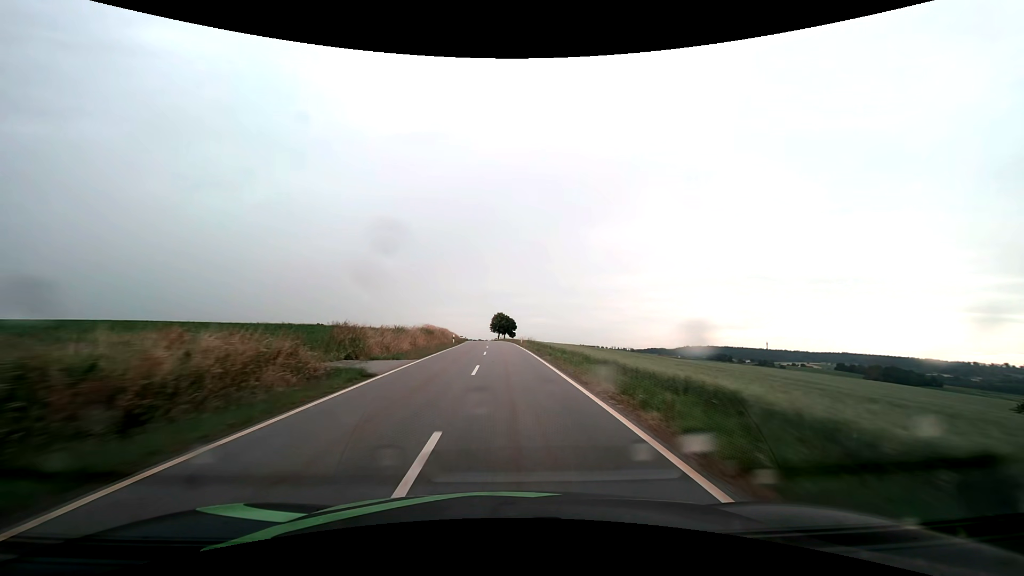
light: Day
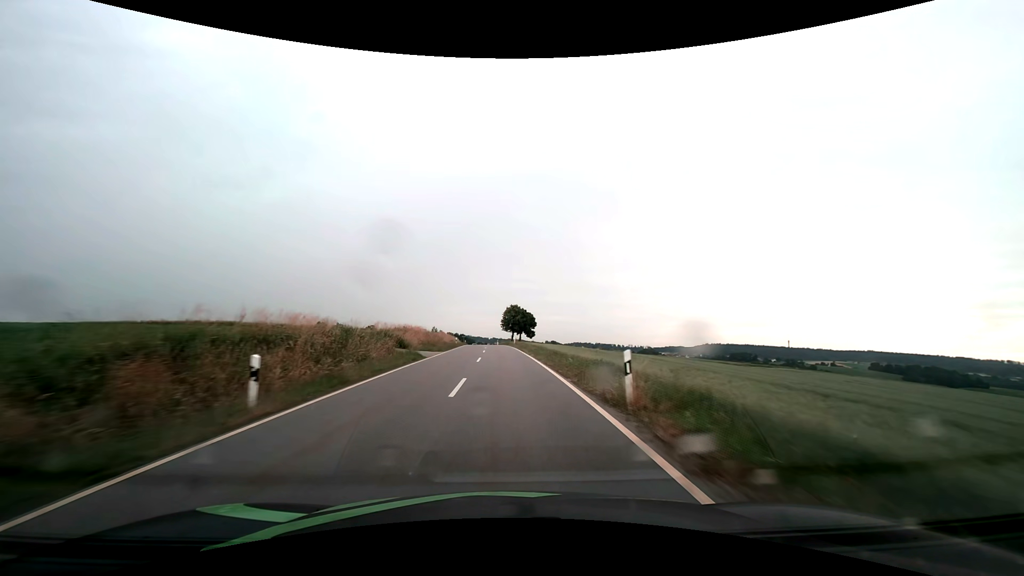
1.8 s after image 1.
(-0.5, +41.3) m; -2°
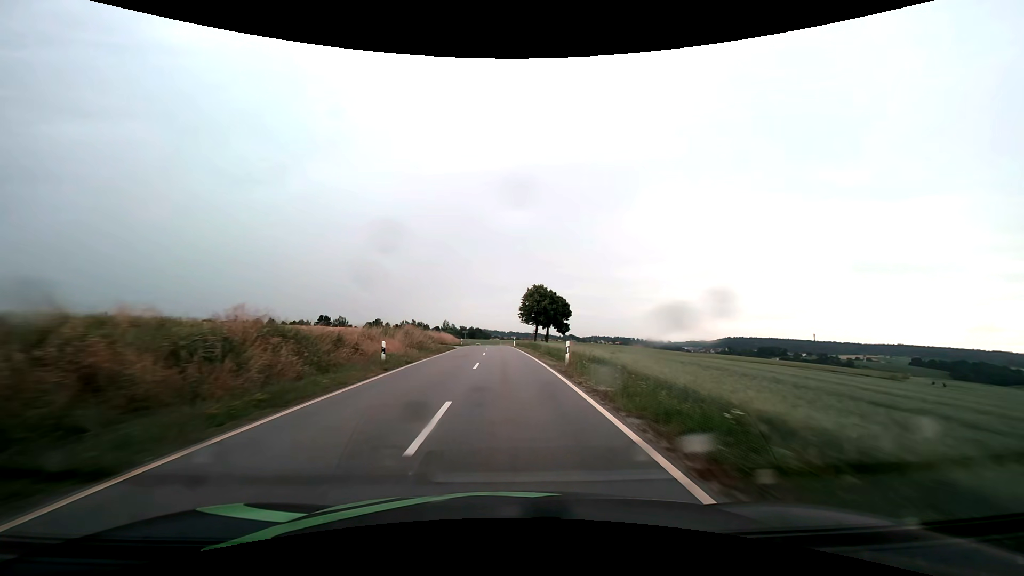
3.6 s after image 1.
(-0.6, +41.2) m; -2°
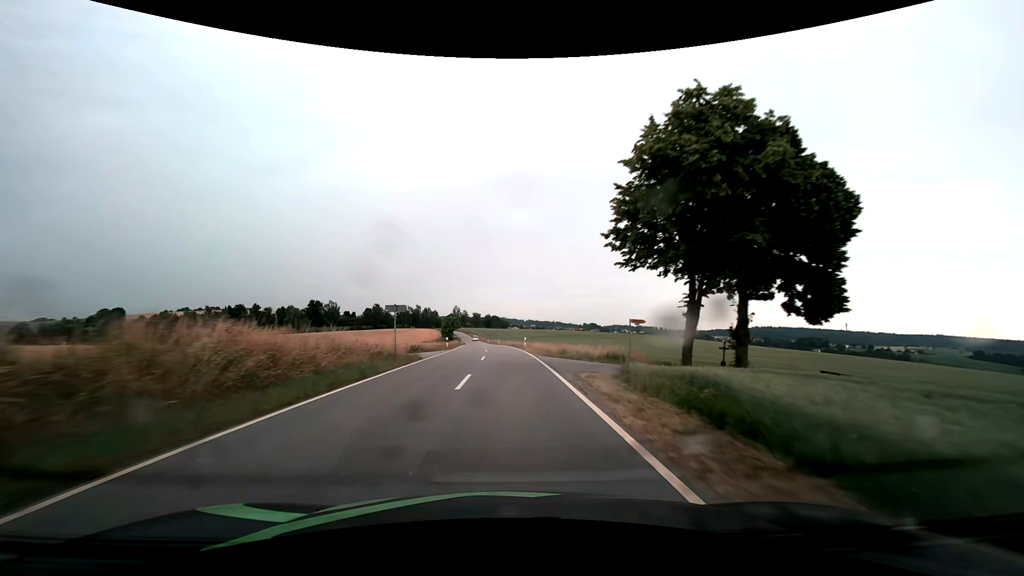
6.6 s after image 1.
(-1.2, +67.1) m; -2°
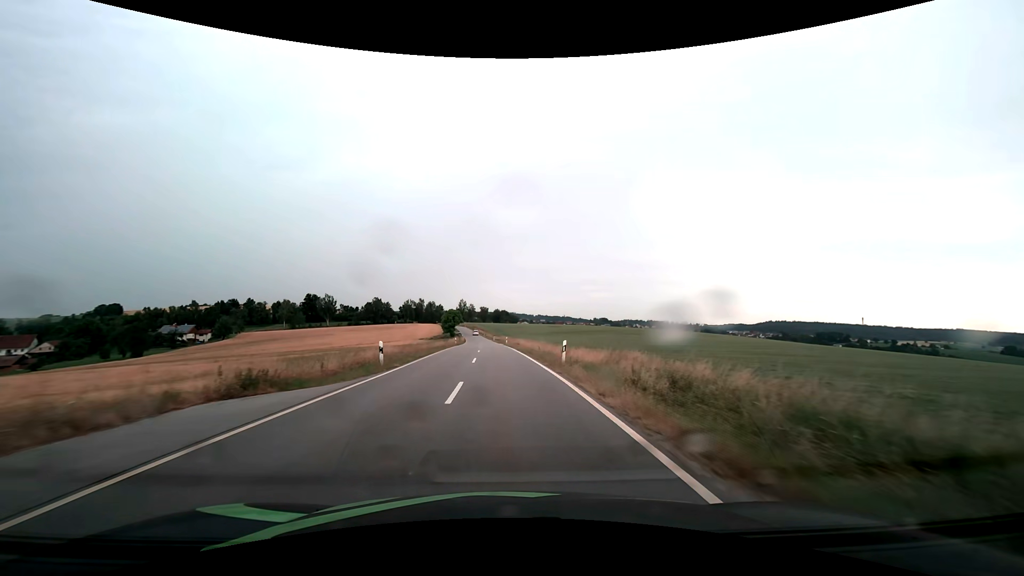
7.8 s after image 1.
(-0.2, +26.5) m; -1°
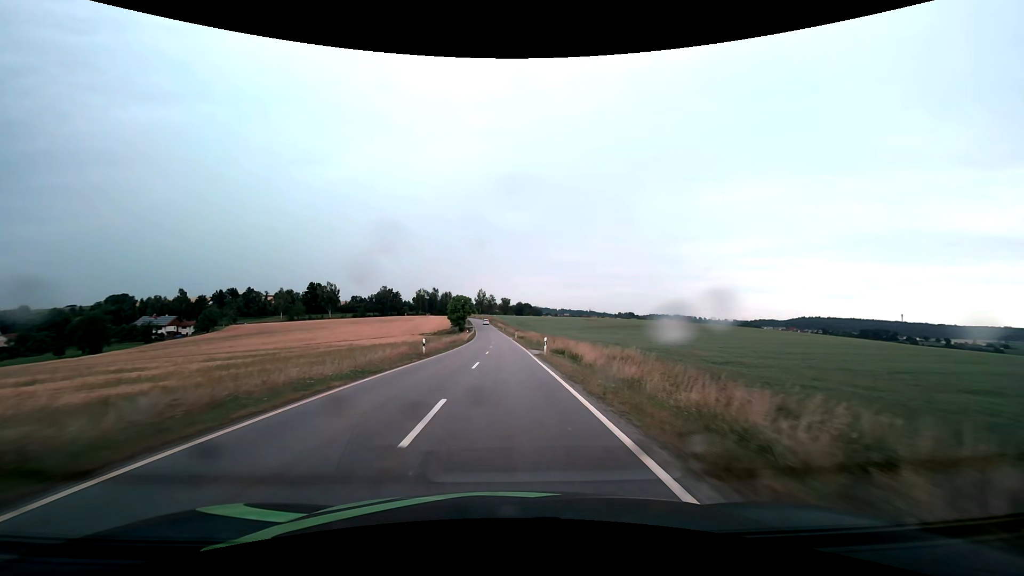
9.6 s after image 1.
(-0.9, +39.9) m; -3°
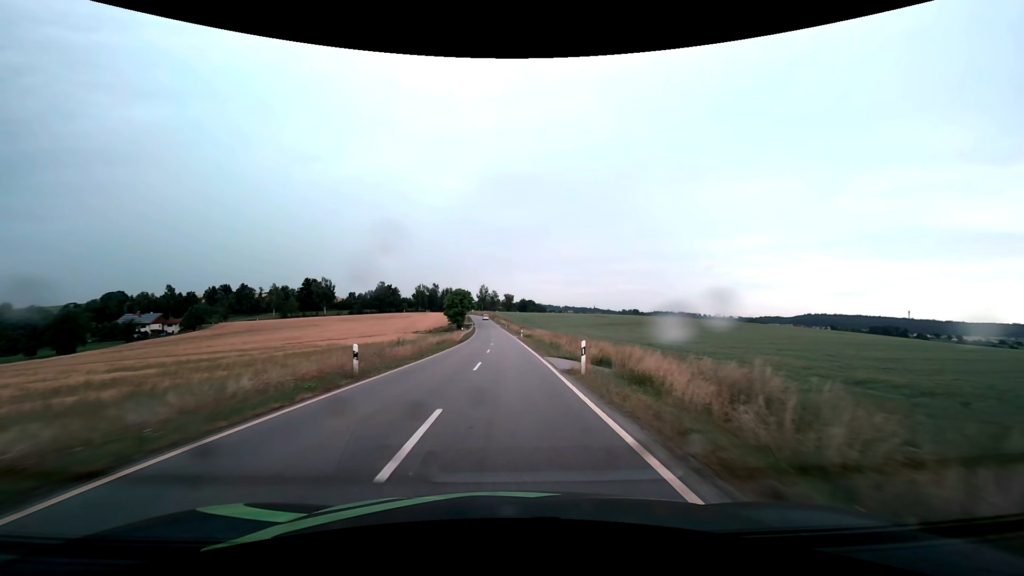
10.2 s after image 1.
(0.0, +13.4) m; 0°
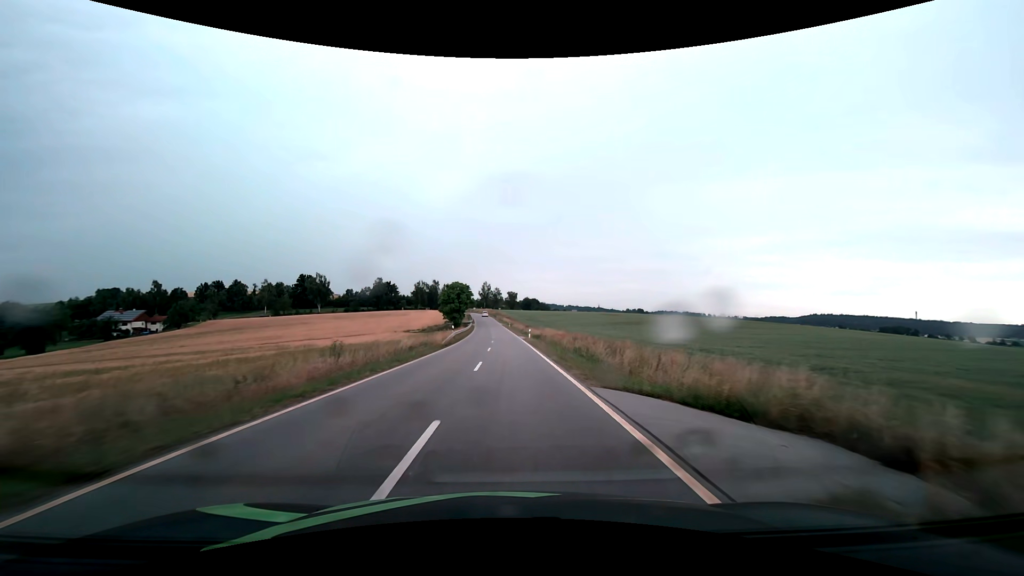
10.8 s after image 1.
(-0.1, +13.5) m; -1°
(0, +10) (0, +20) (0, +30) (0, +40) (0, +50) (-1, +60) (-1, +70) (-1, +80) (-2, +90) (-2, +100) m
